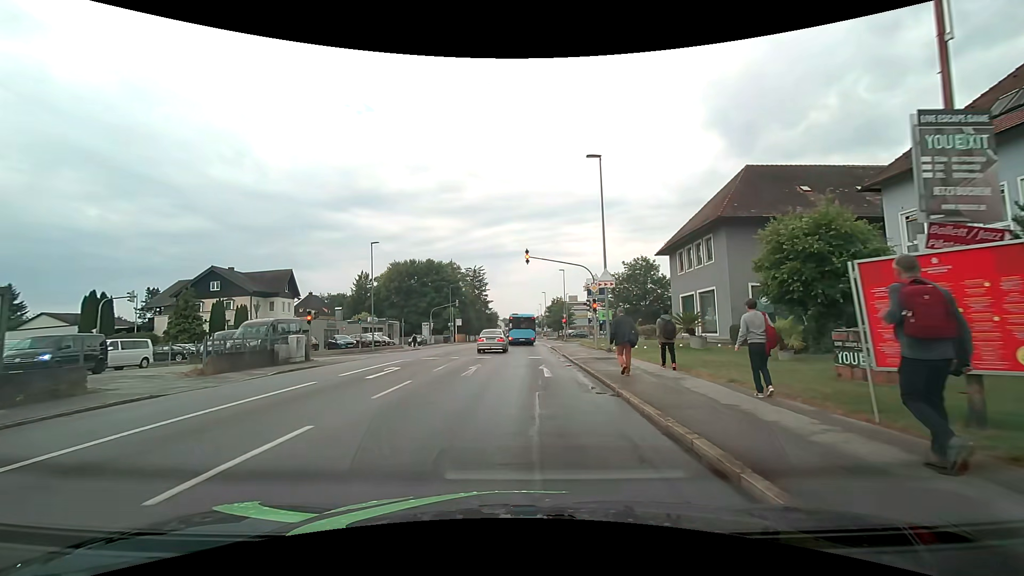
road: tertiary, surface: asphalt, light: Day
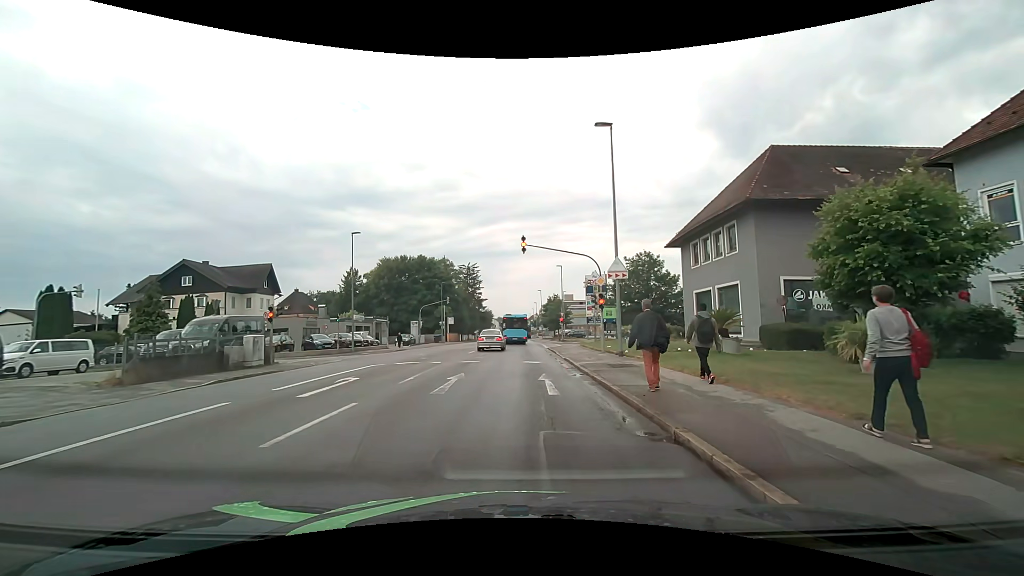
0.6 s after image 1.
(0.0, +4.0) m; +1°
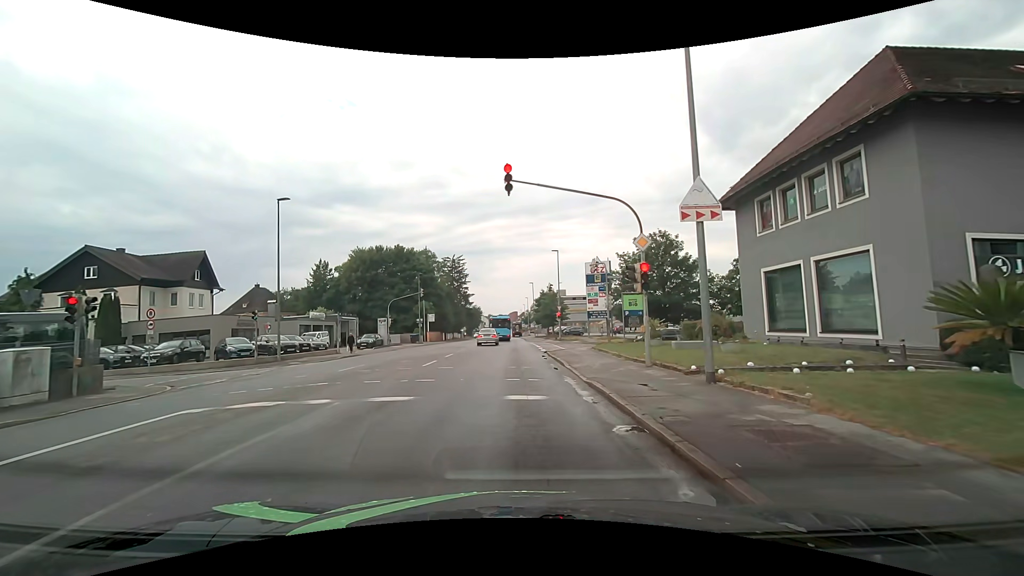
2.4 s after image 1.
(+0.2, +10.9) m; +1°
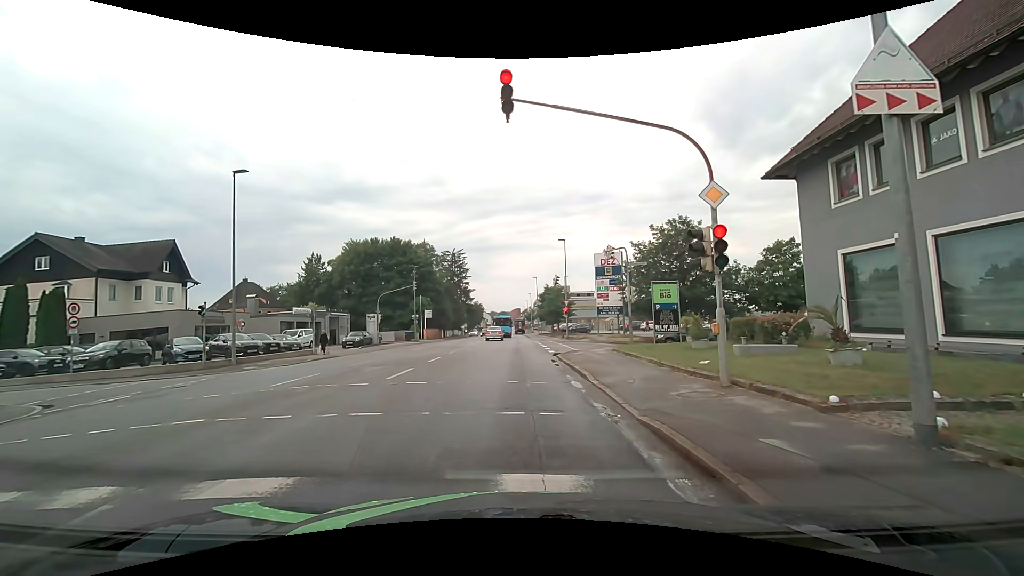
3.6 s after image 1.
(0.0, +4.8) m; -2°
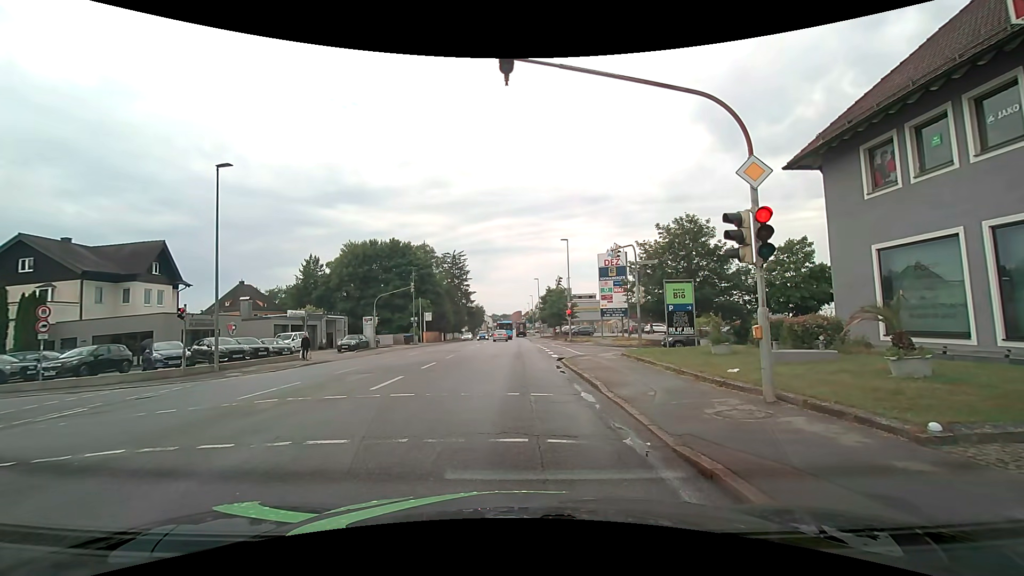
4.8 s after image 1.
(0.0, +1.3) m; +1°
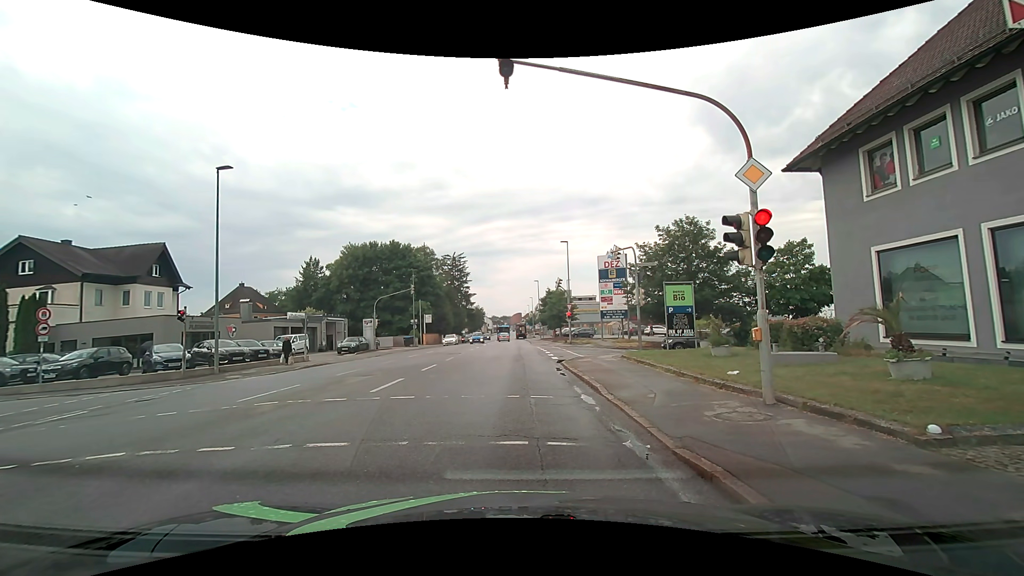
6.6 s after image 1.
(0.0, +0.1) m; 0°
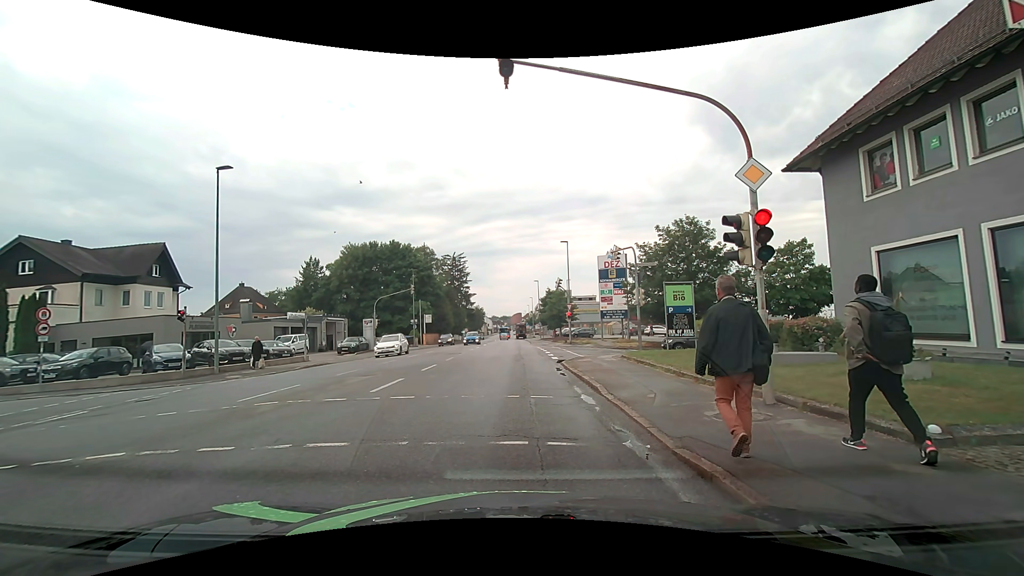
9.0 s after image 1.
(0.0, 0.0) m; 0°
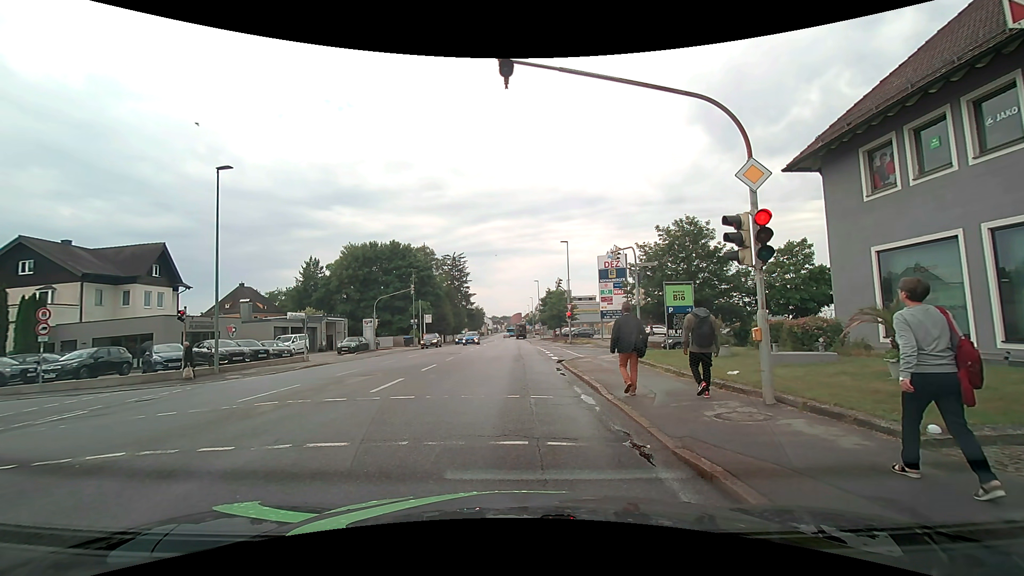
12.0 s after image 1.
(0.0, 0.0) m; 0°
(0, +10) (0, +20) (0, +30) (0, +40) (0, +50) (0, +60) (0, +70) (0, +80) (-1, +90) (-2, +100) m
